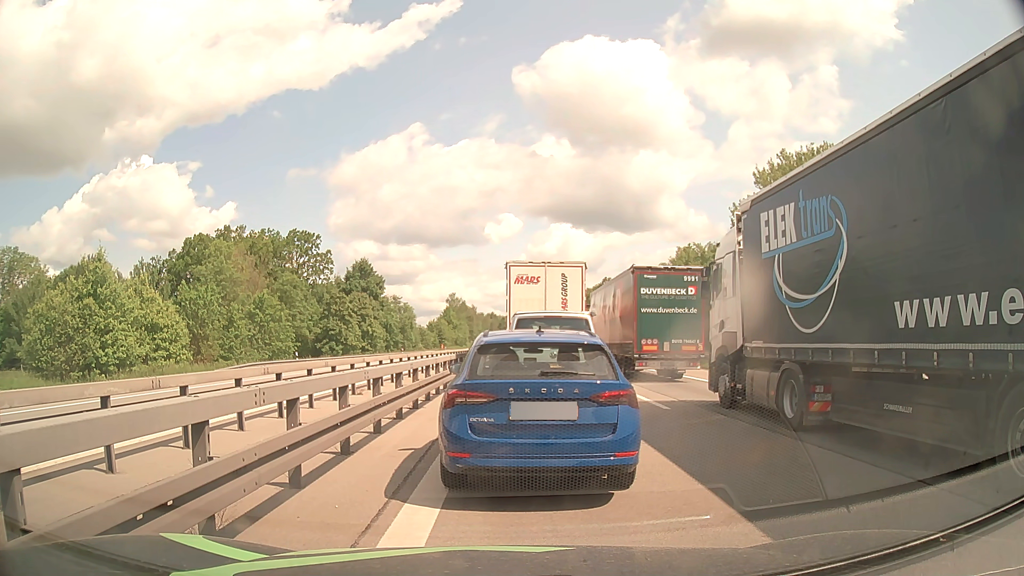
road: motorway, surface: asphalt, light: Day
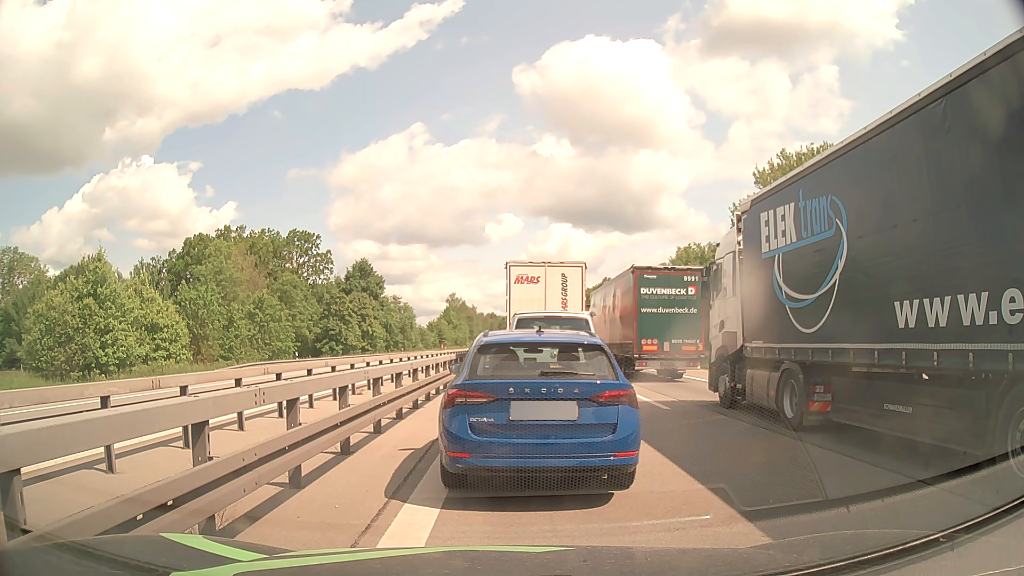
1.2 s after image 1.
(0.0, 0.0) m; 0°
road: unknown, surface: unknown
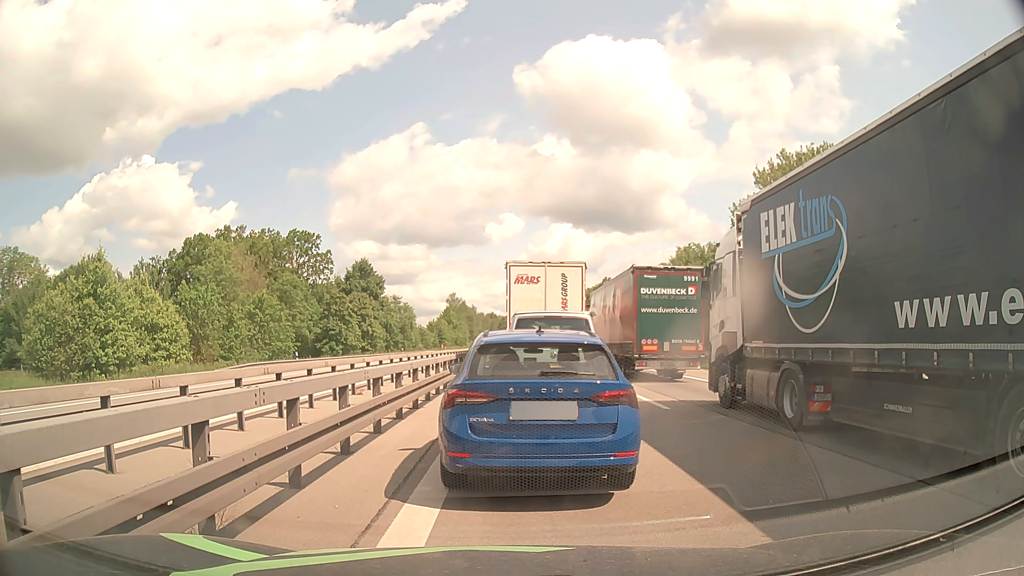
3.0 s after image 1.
(0.0, 0.0) m; 0°
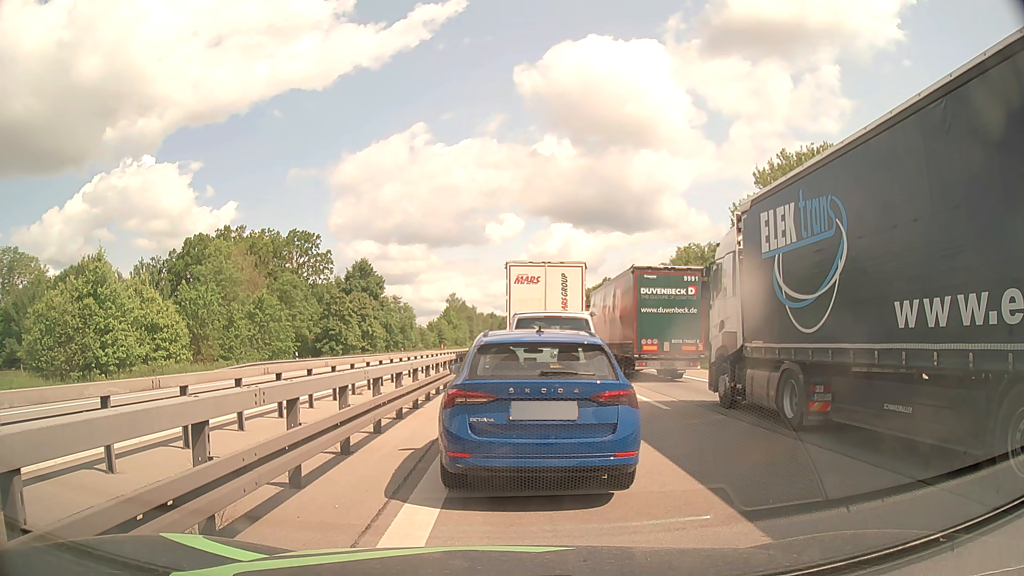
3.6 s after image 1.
(0.0, 0.0) m; 0°
